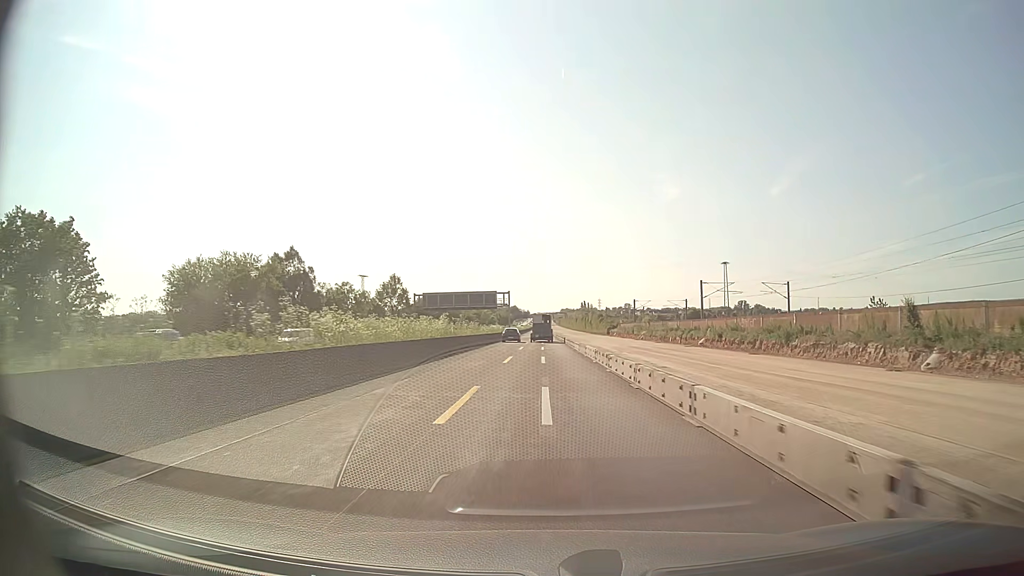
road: motorway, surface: asphalt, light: Day
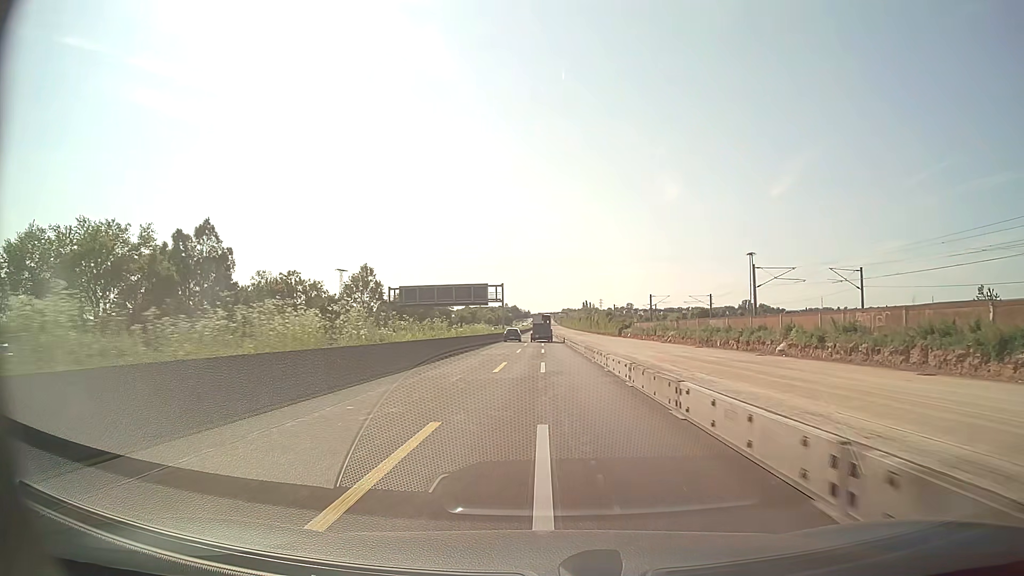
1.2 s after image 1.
(0.0, +23.1) m; 0°
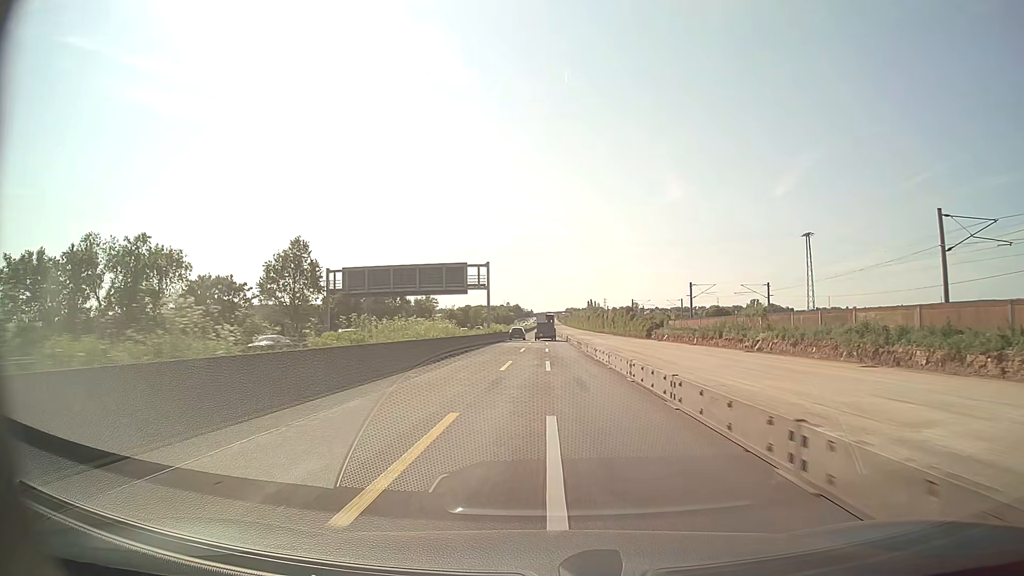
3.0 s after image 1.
(-0.1, +34.7) m; 0°
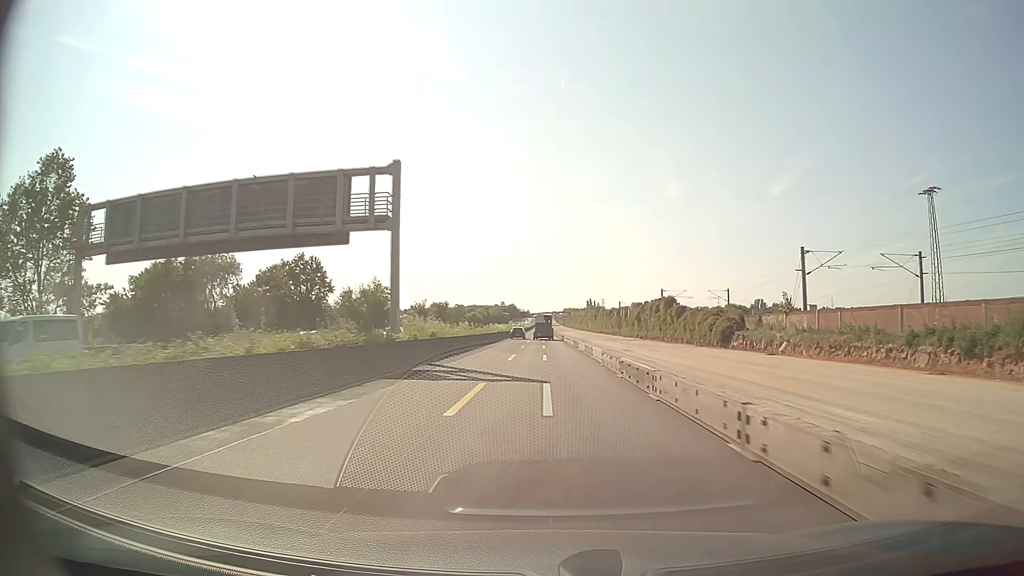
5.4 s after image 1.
(+0.2, +46.4) m; 0°
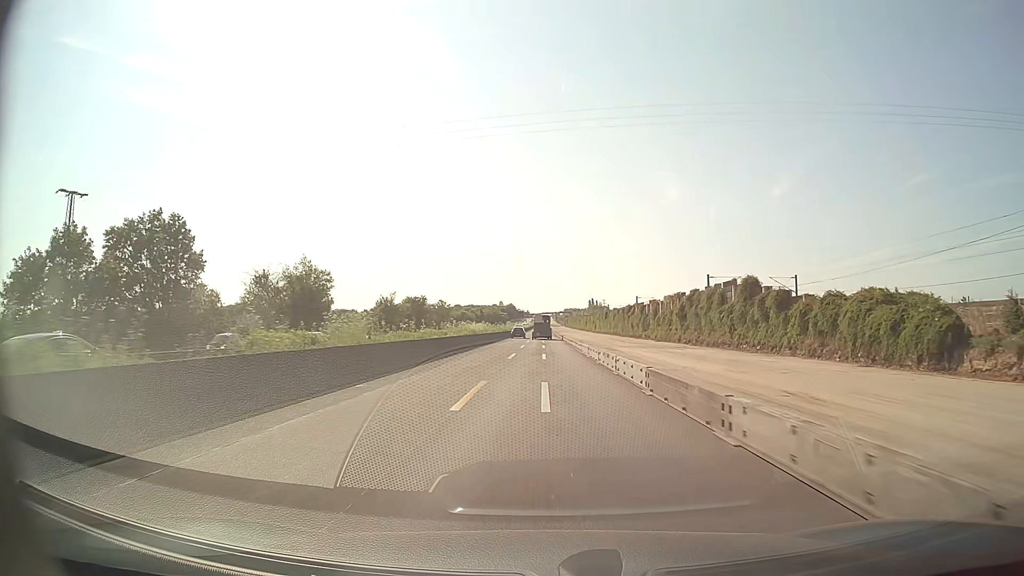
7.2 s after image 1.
(0.0, +35.1) m; 0°
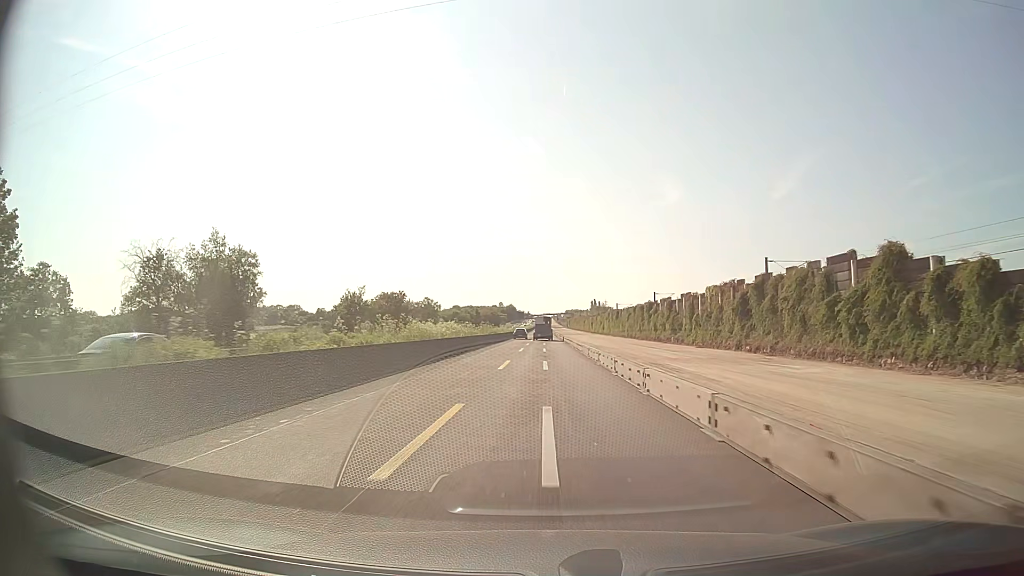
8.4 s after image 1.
(-0.1, +23.6) m; 0°
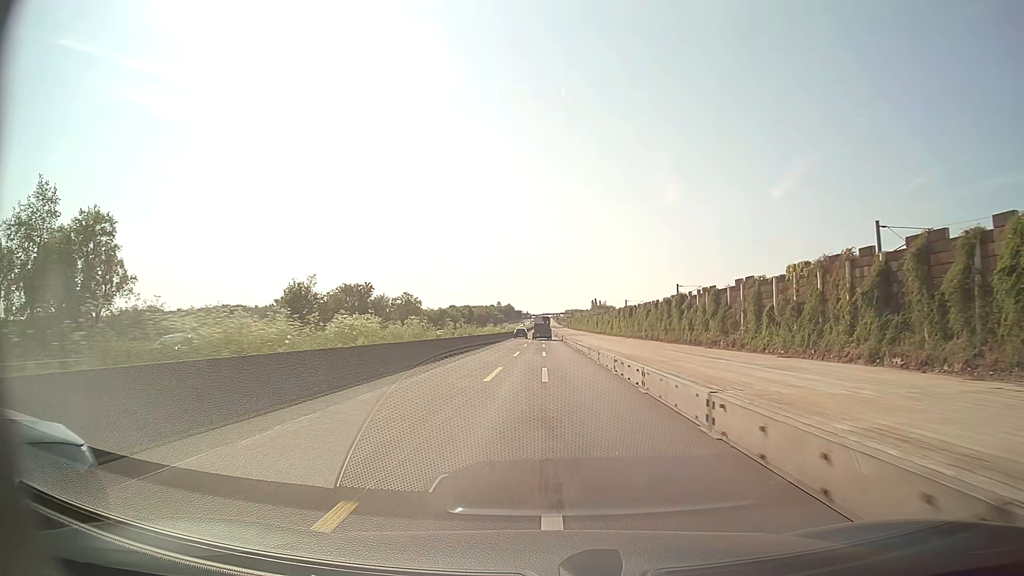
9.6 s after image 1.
(0.0, +23.9) m; 0°
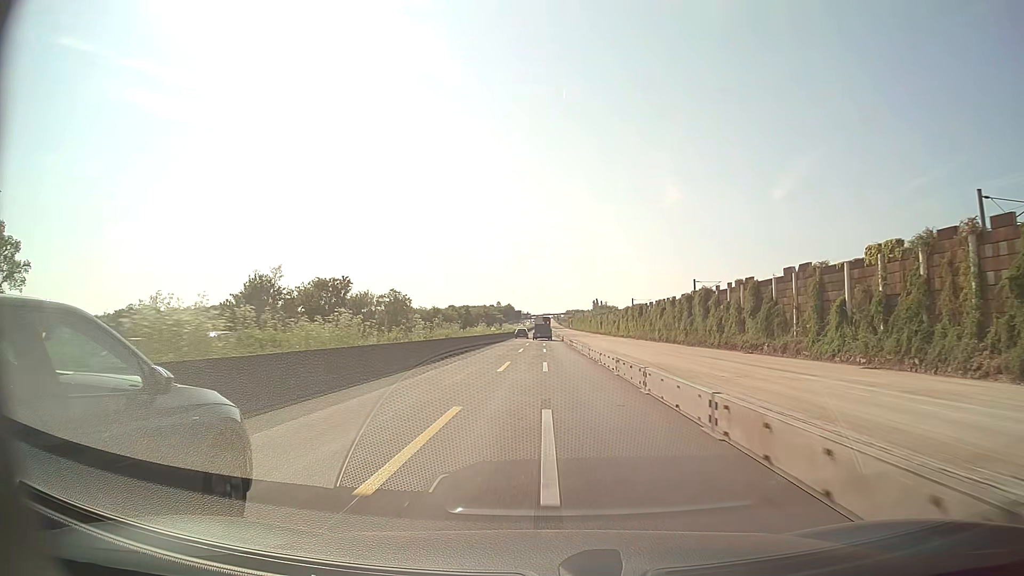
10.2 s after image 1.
(0.0, +12.1) m; 0°
(0, +10) (0, +20) (0, +30) (0, +40) (0, +50) (0, +60) (0, +70) (0, +80) (0, +90) (0, +100) m
